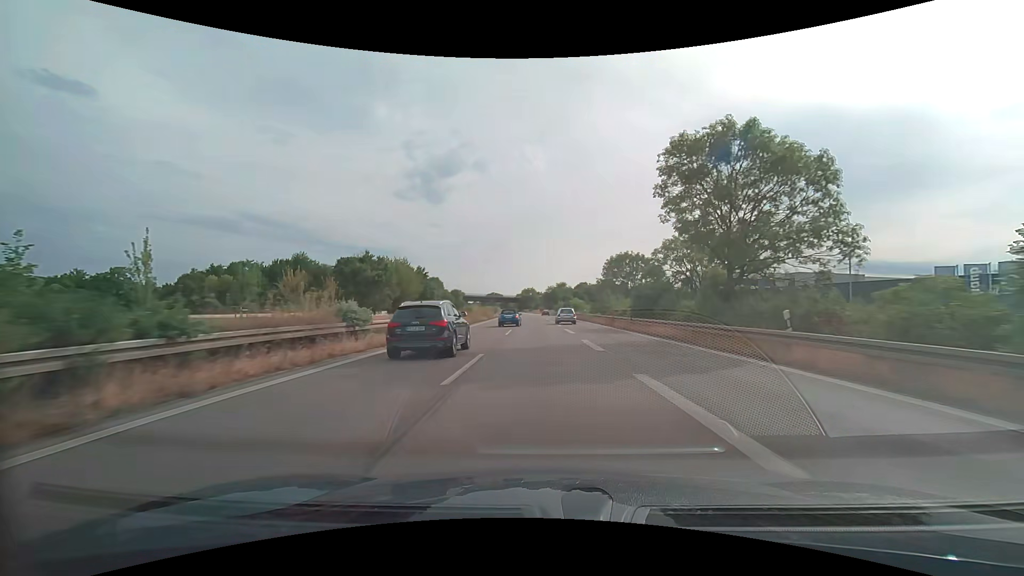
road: trunk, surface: asphalt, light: Day
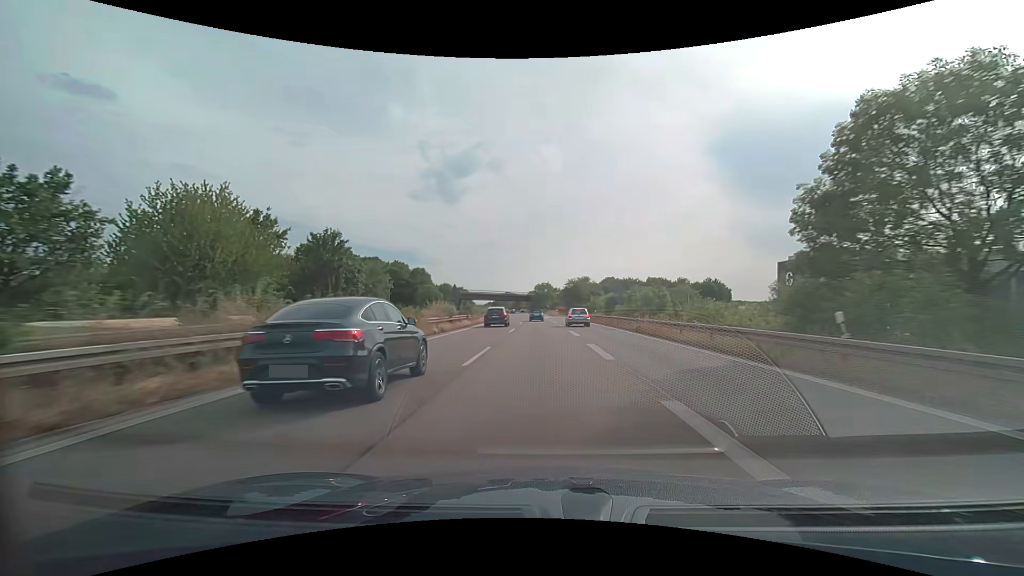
(-0.8, +51.1) m; -2°
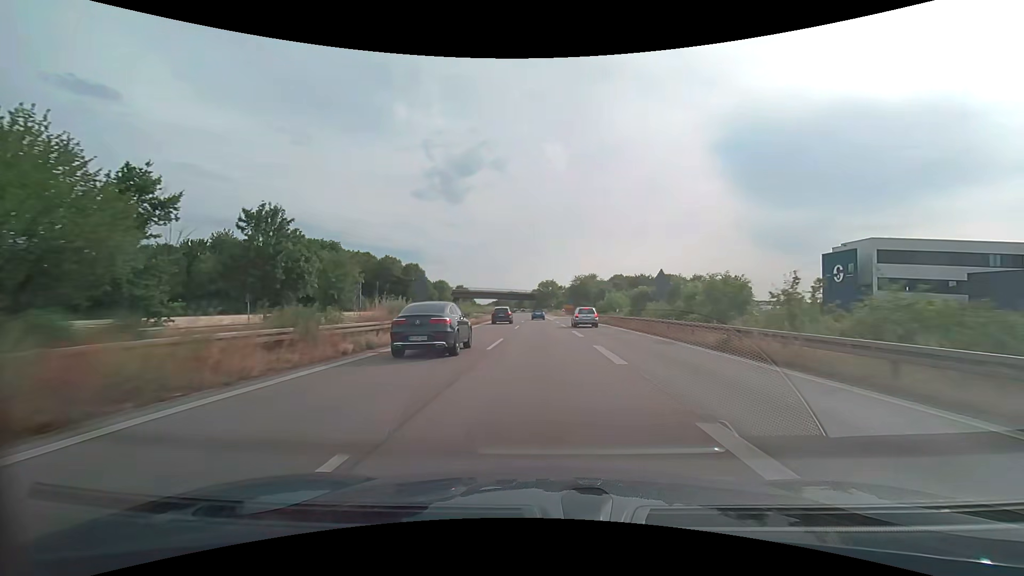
(-0.1, +13.4) m; 0°
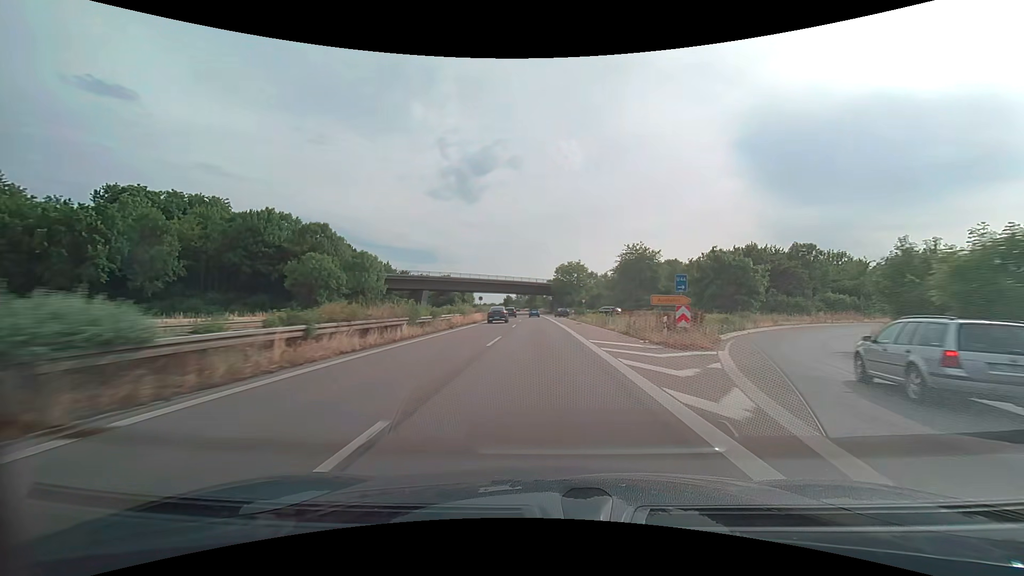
(-1.0, +71.1) m; -2°
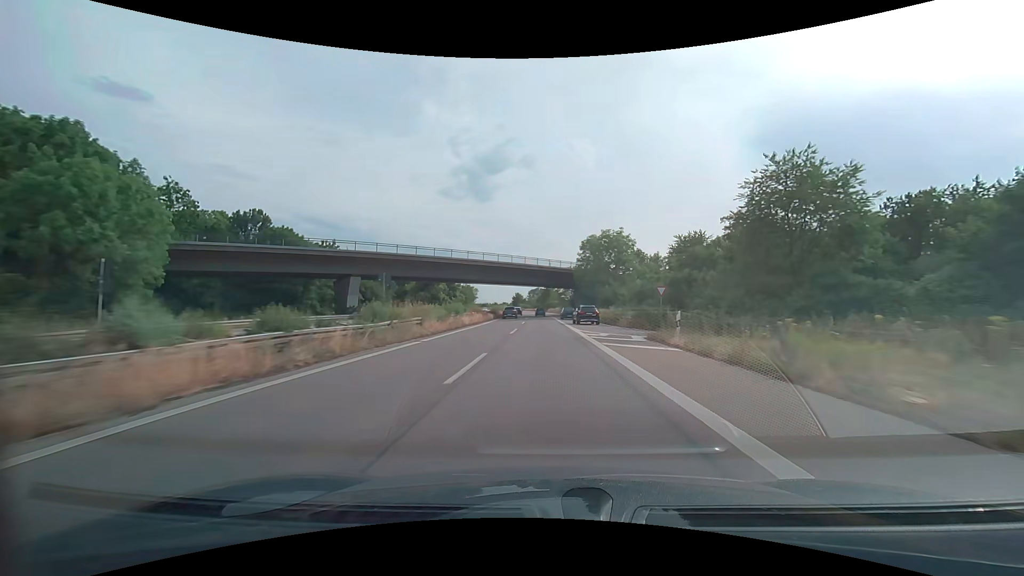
(-0.7, +45.2) m; -2°
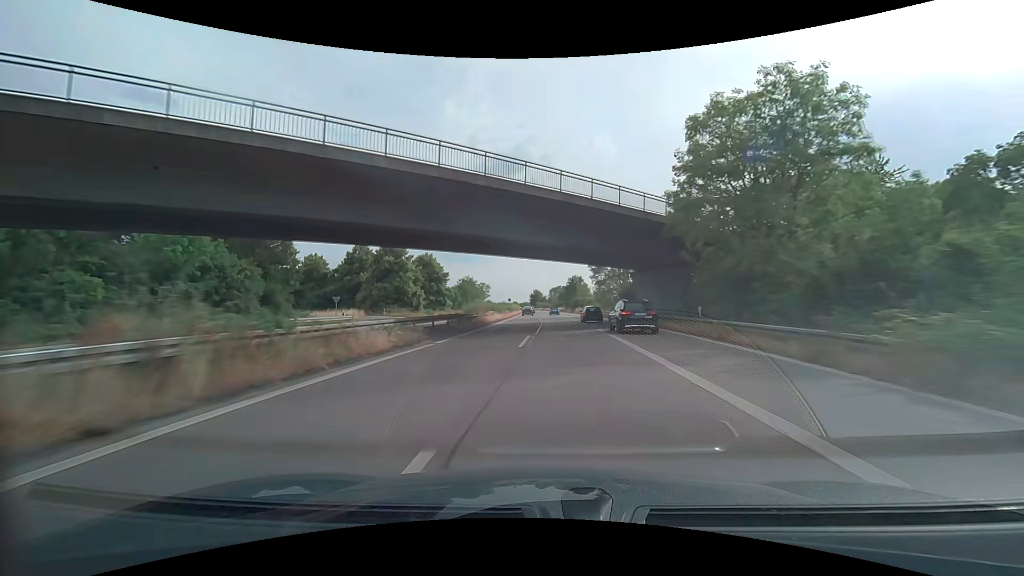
(-0.8, +46.1) m; -2°
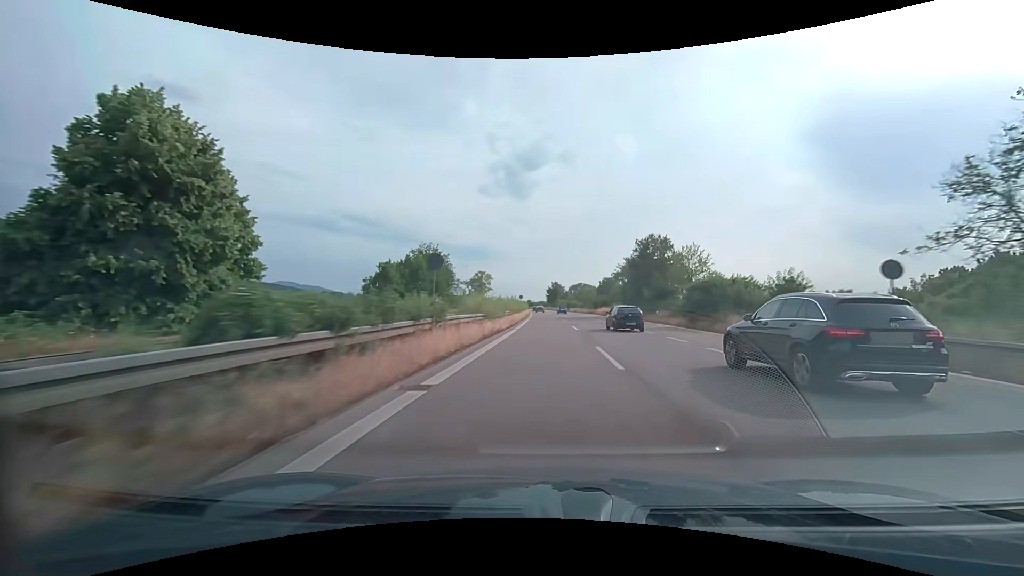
(-2.5, +77.9) m; -2°
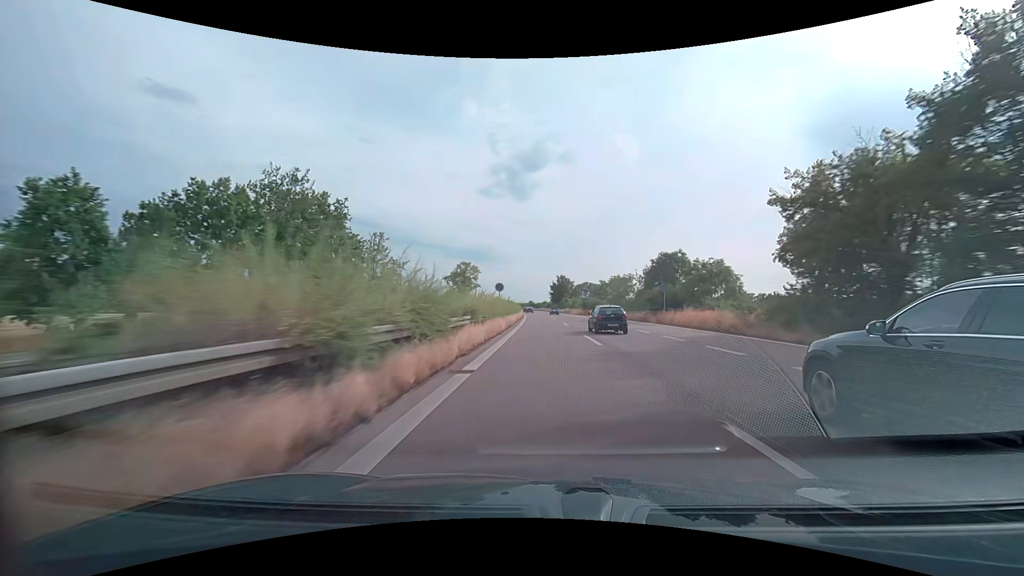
(-0.1, +47.1) m; 0°
(0, +10) (0, +20) (0, +30) (0, +40) (0, +50) (0, +60) (-1, +70) (-1, +80) (-1, +90) (-2, +100) m
